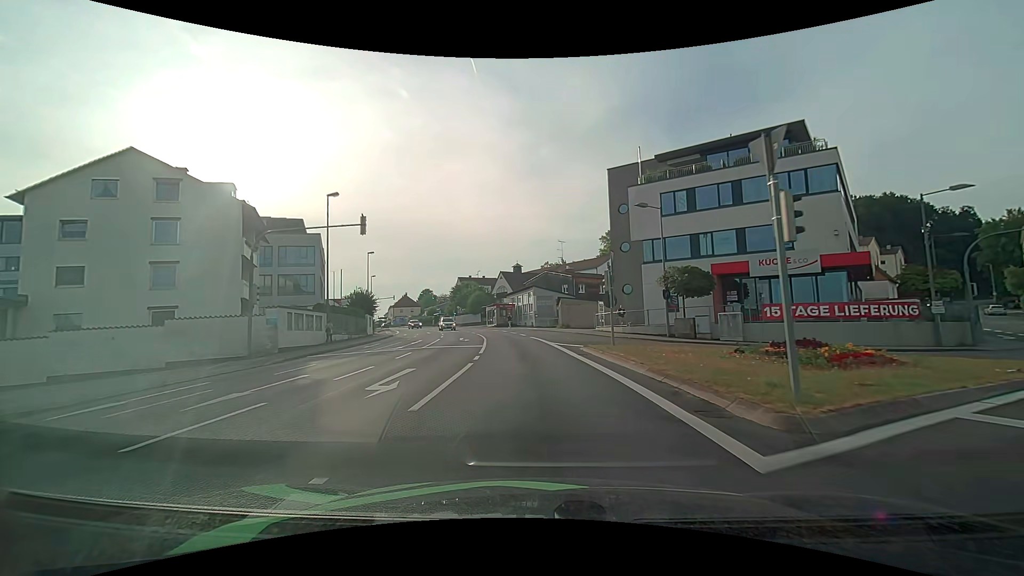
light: Day
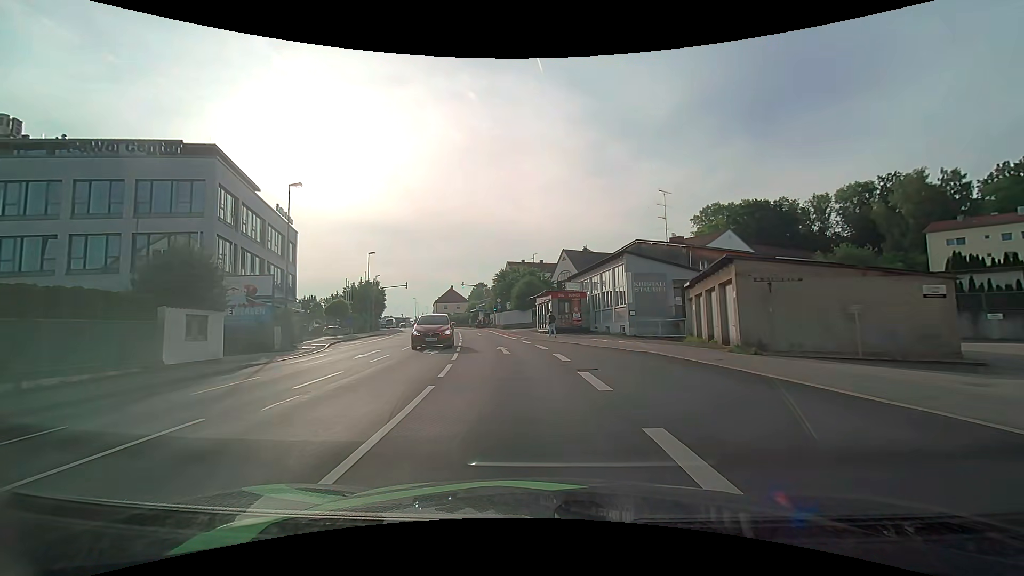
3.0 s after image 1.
(-1.5, +33.6) m; -7°
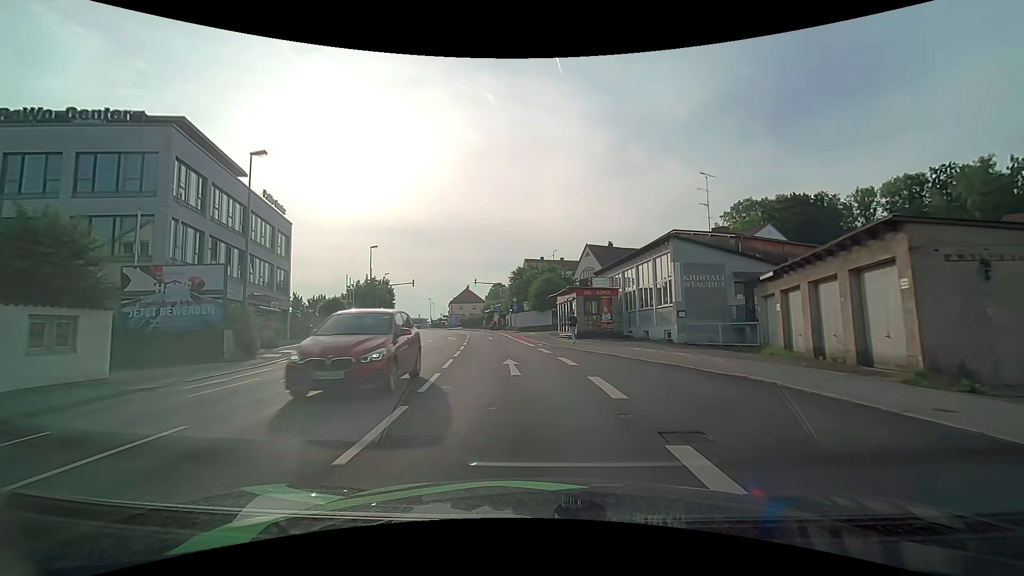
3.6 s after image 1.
(-0.2, +6.7) m; -3°
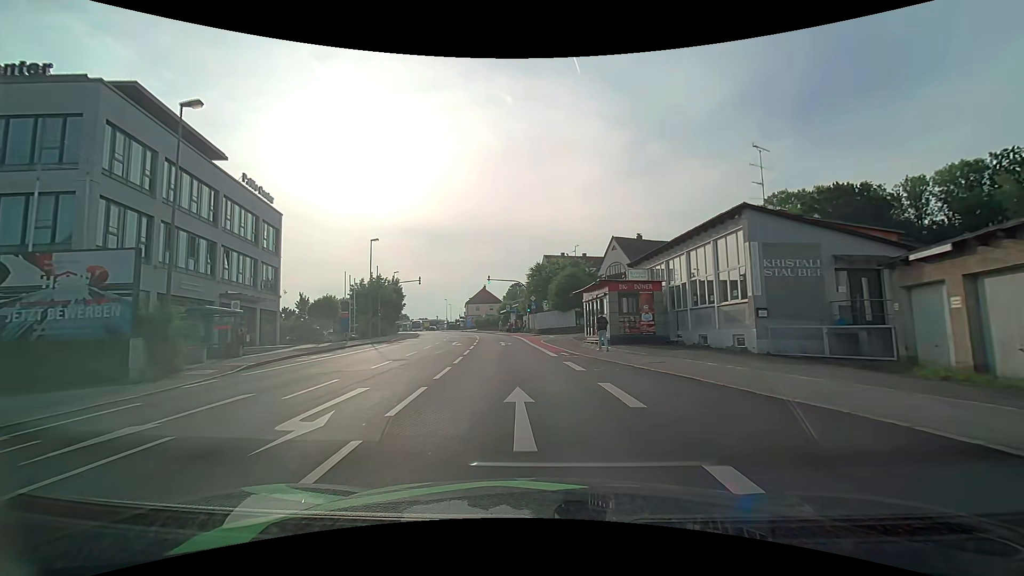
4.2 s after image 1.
(-0.1, +6.7) m; -2°
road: tertiary_link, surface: asphalt
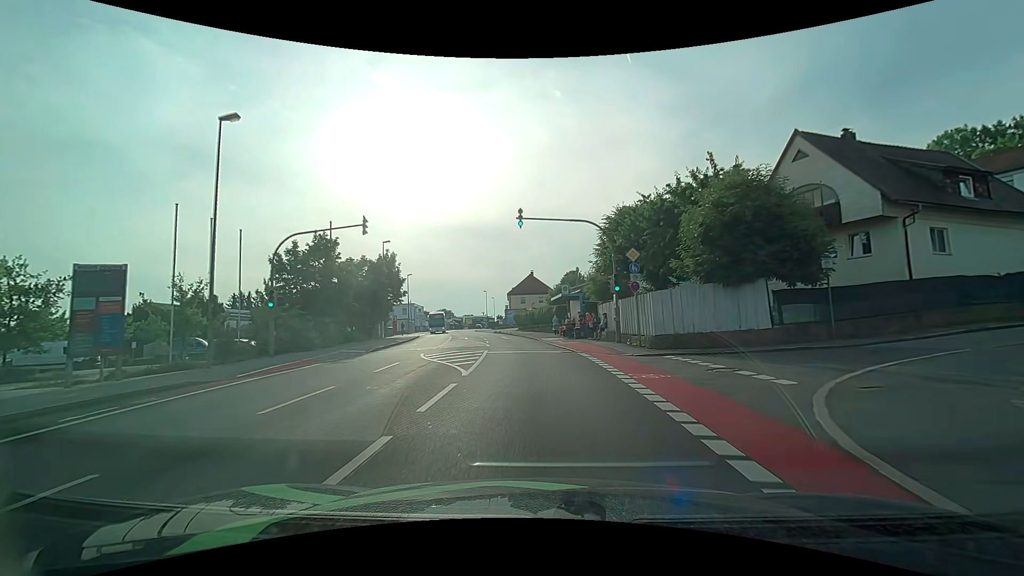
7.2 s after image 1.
(-2.2, +31.9) m; -6°
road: tertiary
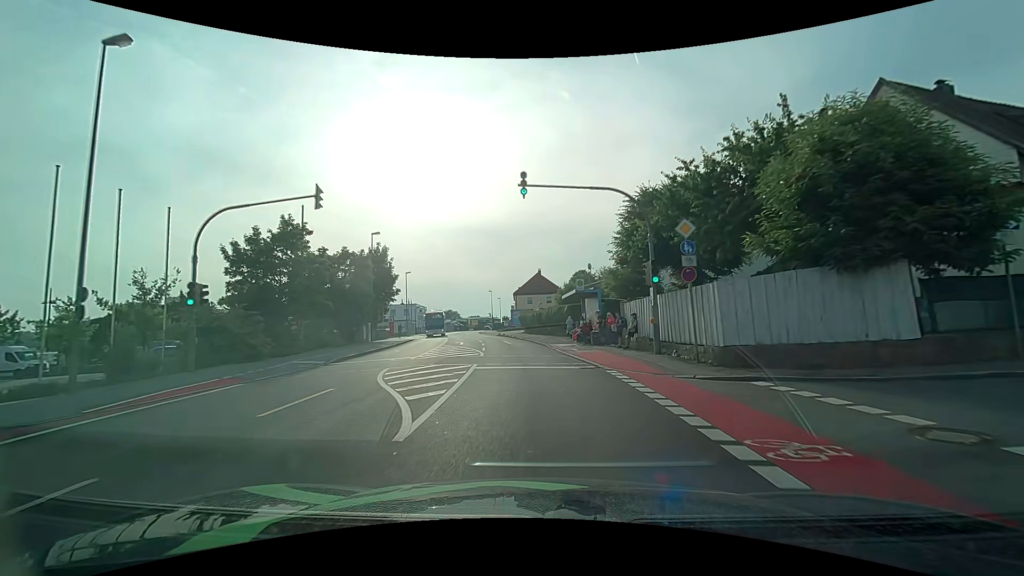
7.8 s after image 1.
(-0.1, +6.1) m; -1°
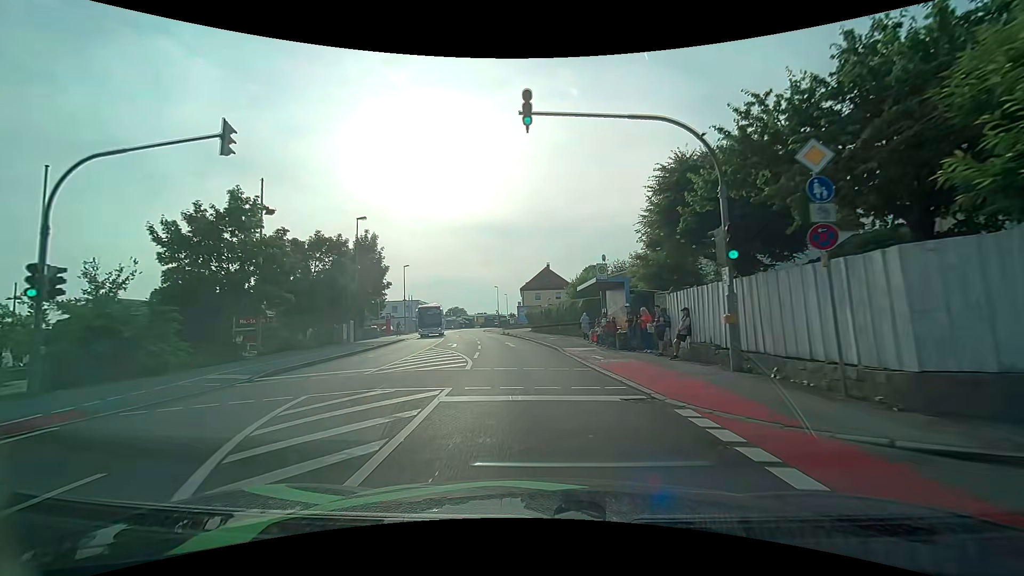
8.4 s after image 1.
(-0.1, +6.0) m; -1°
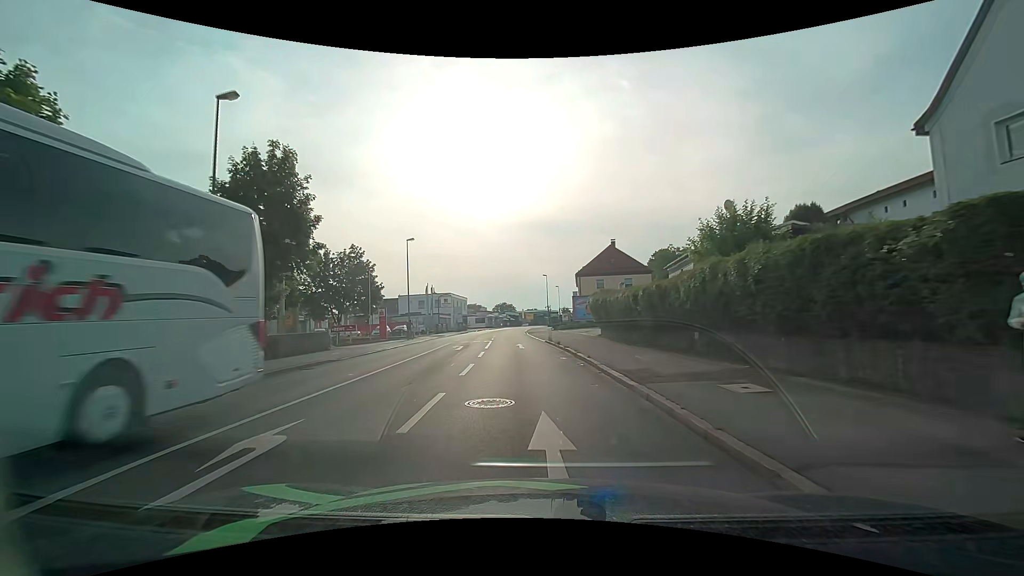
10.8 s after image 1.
(-1.2, +24.2) m; -6°
(0, +10) (-1, +20) (-2, +30) (-3, +40) (-3, +50) (-4, +60) (-5, +70) (-5, +80) (-5, +90) (-4, +100) m
